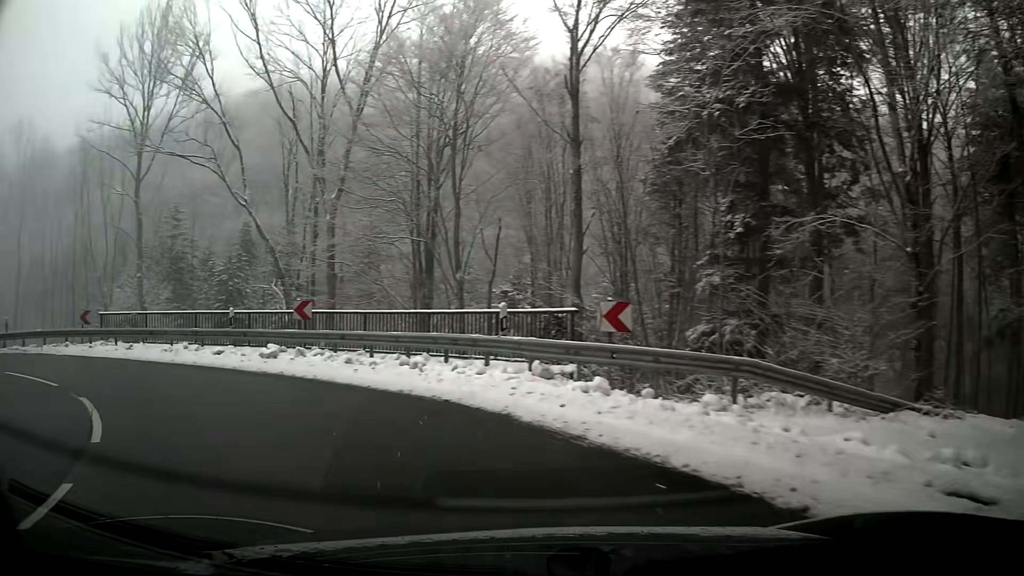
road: primary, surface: asphalt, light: Day
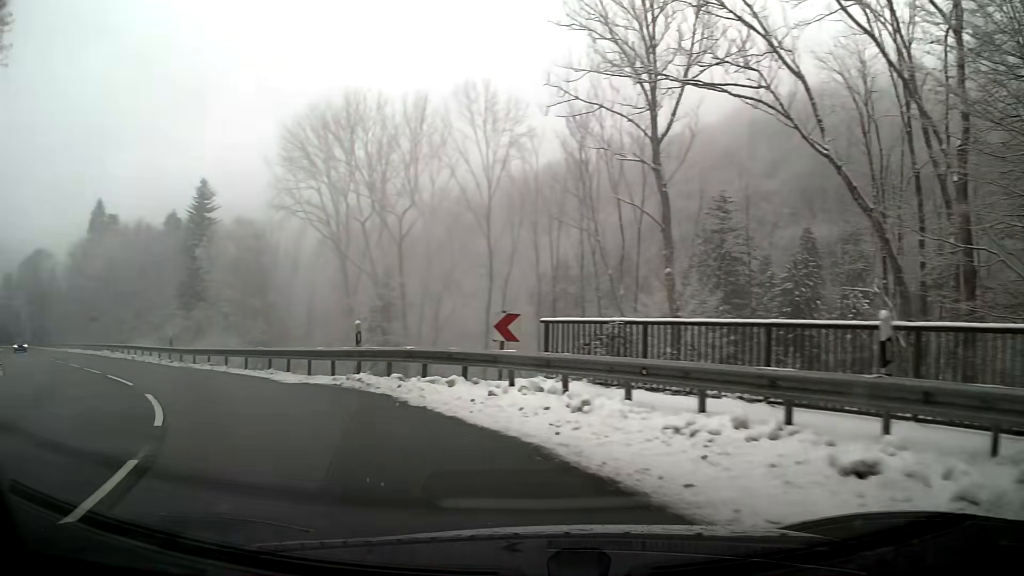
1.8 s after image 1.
(-5.6, +12.4) m; -47°
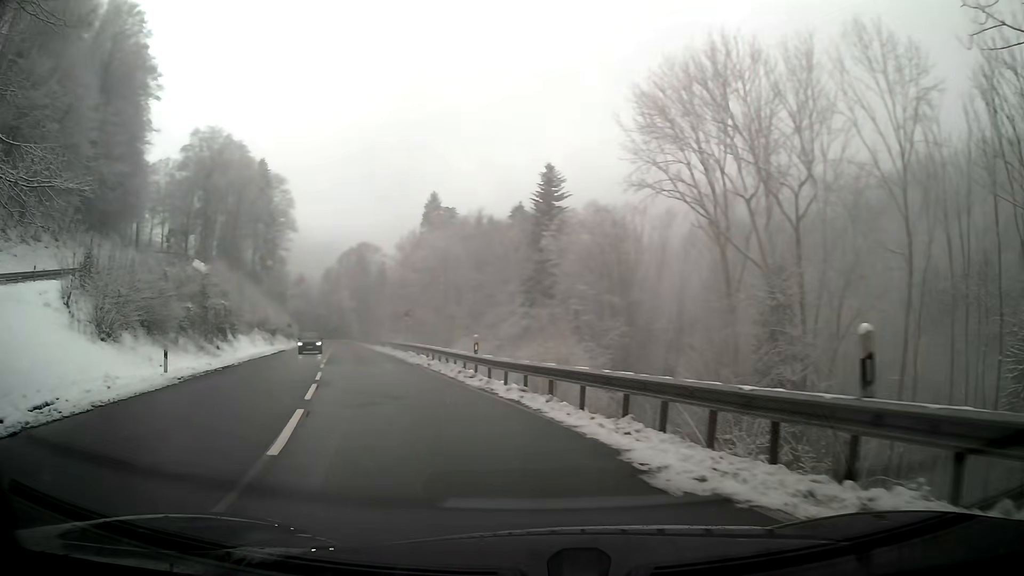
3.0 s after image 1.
(-2.5, +9.7) m; -27°
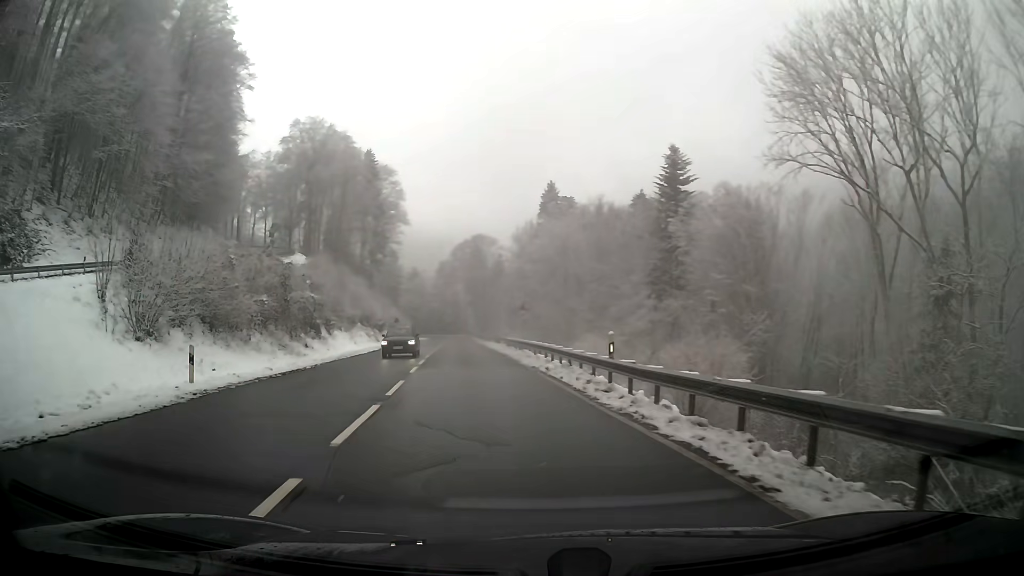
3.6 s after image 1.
(-0.6, +5.7) m; -9°
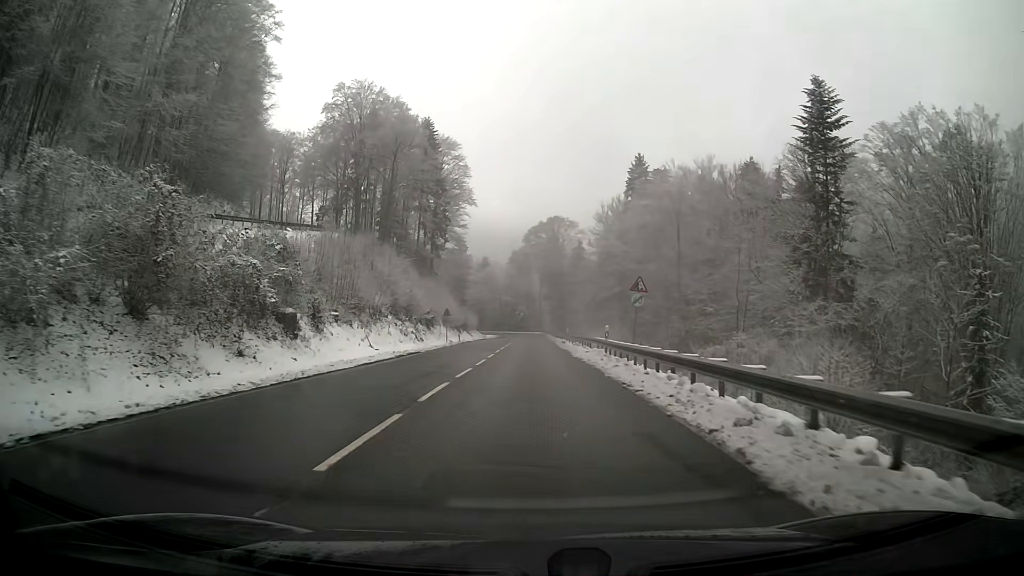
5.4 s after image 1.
(-1.3, +21.6) m; -5°
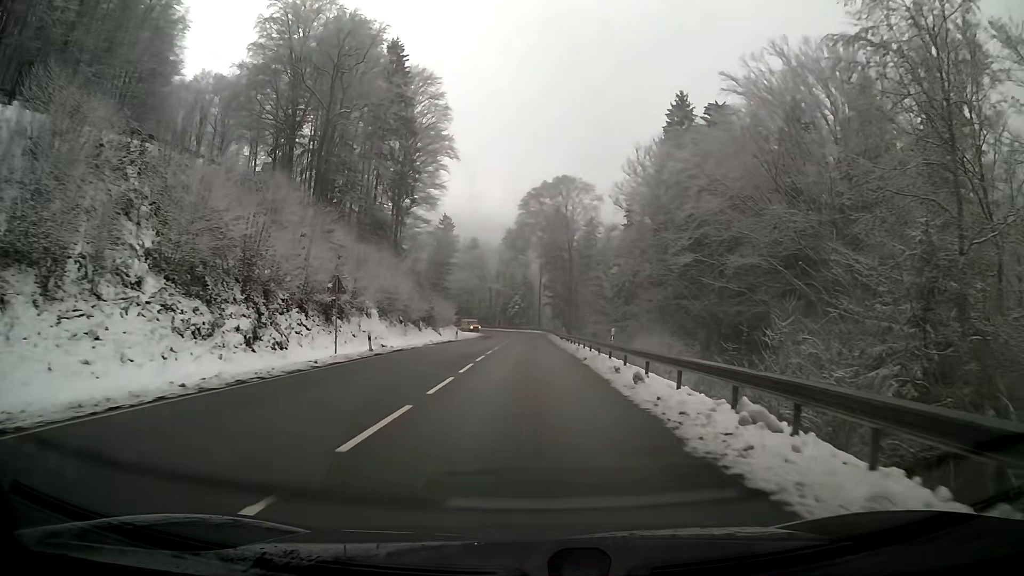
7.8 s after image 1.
(+0.3, +36.1) m; +1°
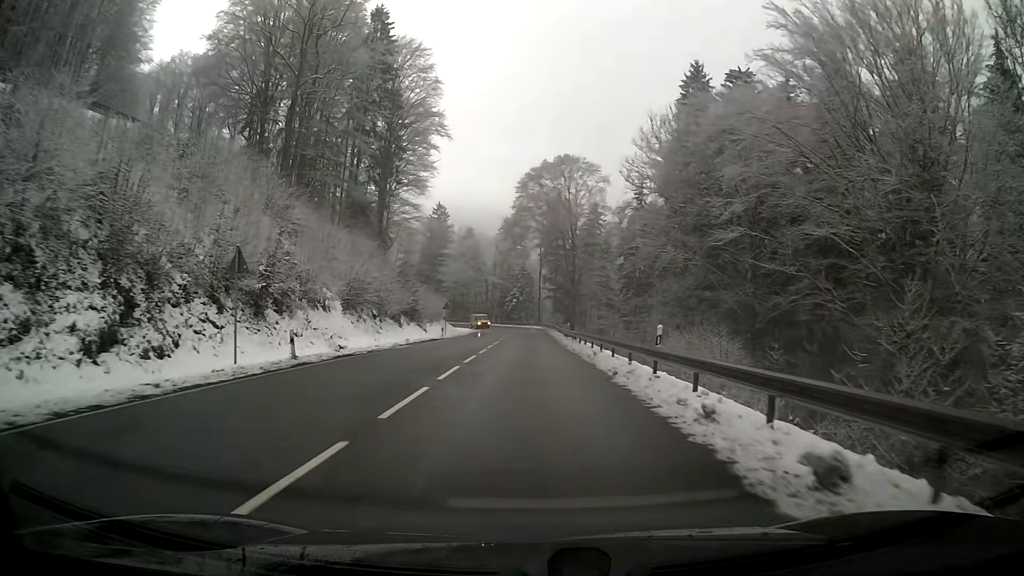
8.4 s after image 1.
(0.0, +10.0) m; 0°
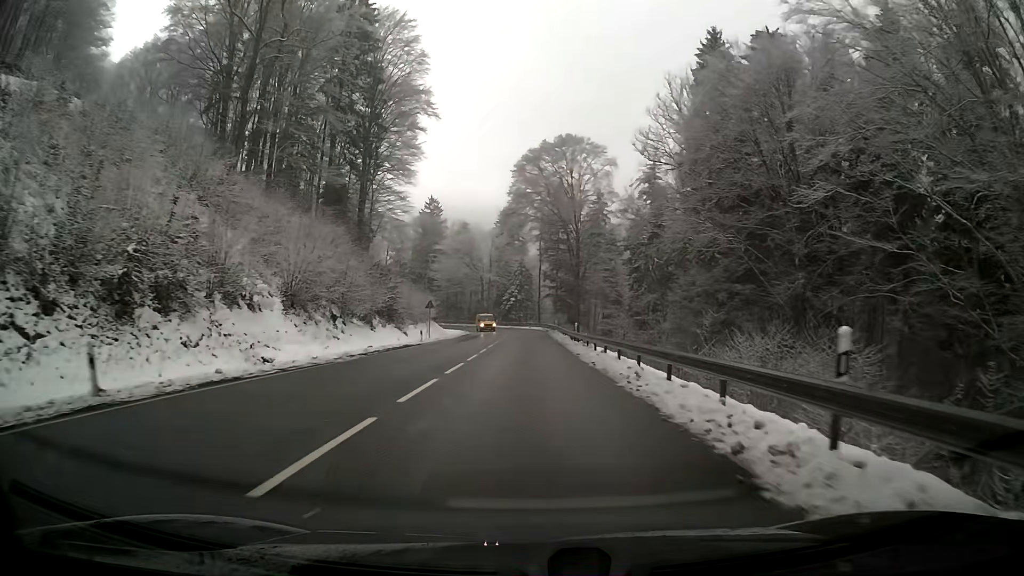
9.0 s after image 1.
(0.0, +10.3) m; 0°
(0, +10) (0, +20) (0, +30) (0, +40) (0, +50) (0, +60) (-1, +70) (-2, +80) (-3, +90) (-6, +99) m
